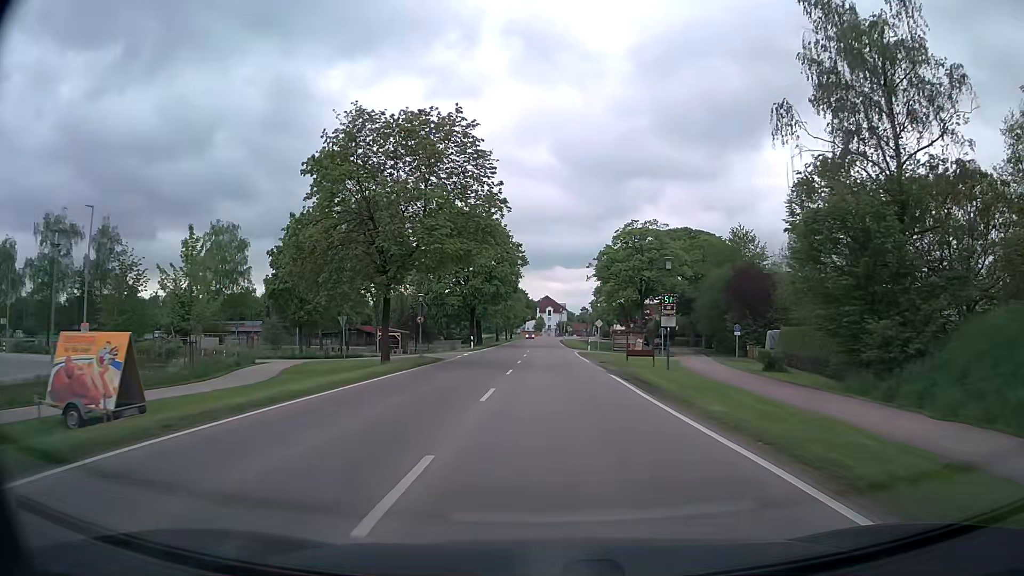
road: tertiary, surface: asphalt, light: Day
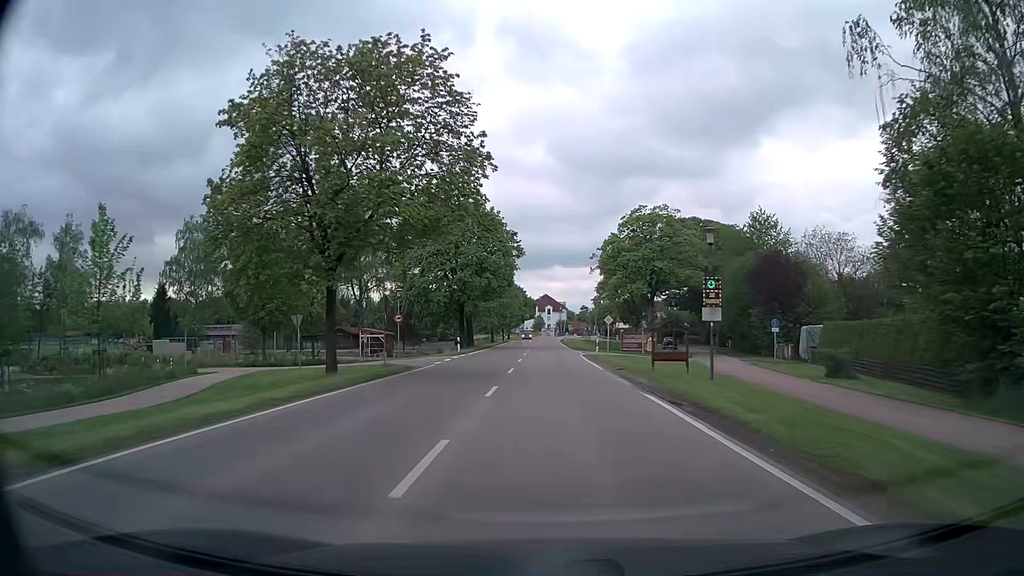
(+0.1, +8.0) m; +1°
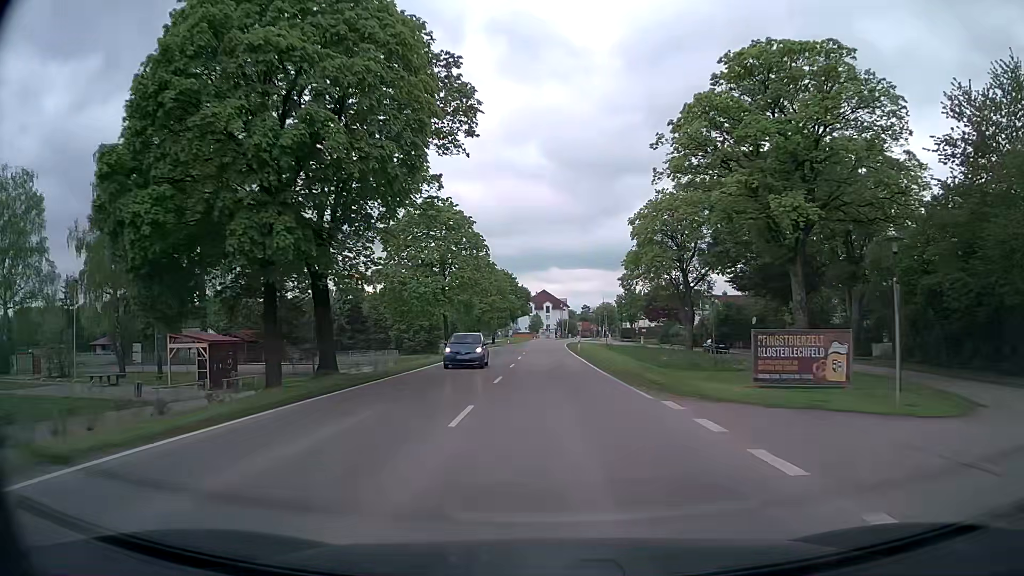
(+0.1, +40.8) m; 0°
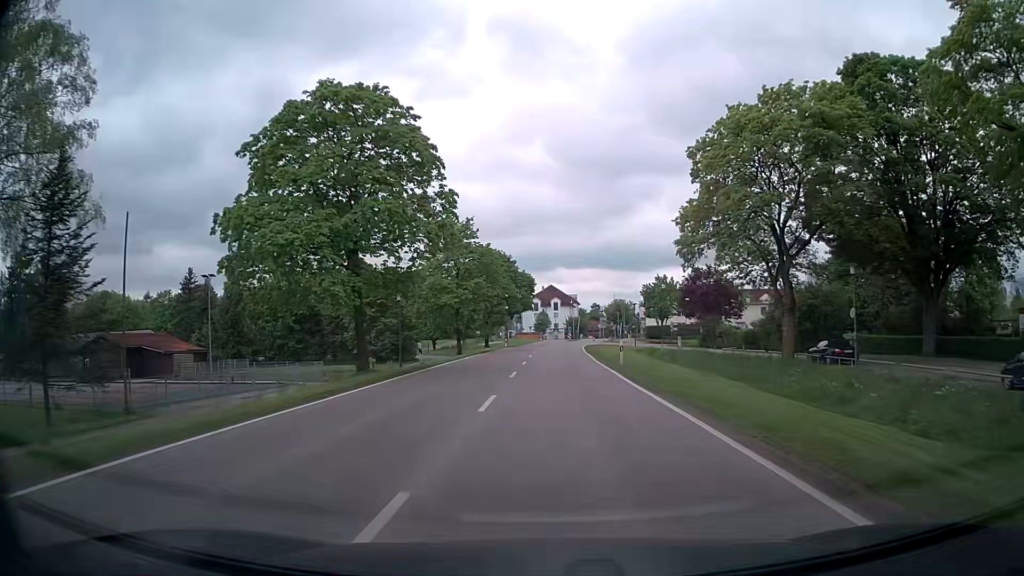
(0.0, +25.1) m; 0°
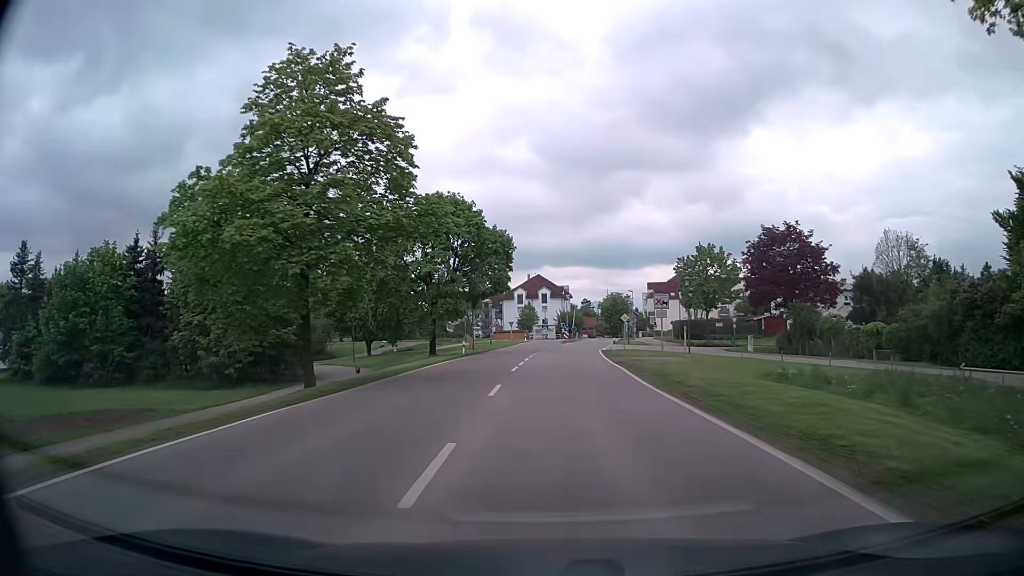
(-0.1, +33.6) m; +1°
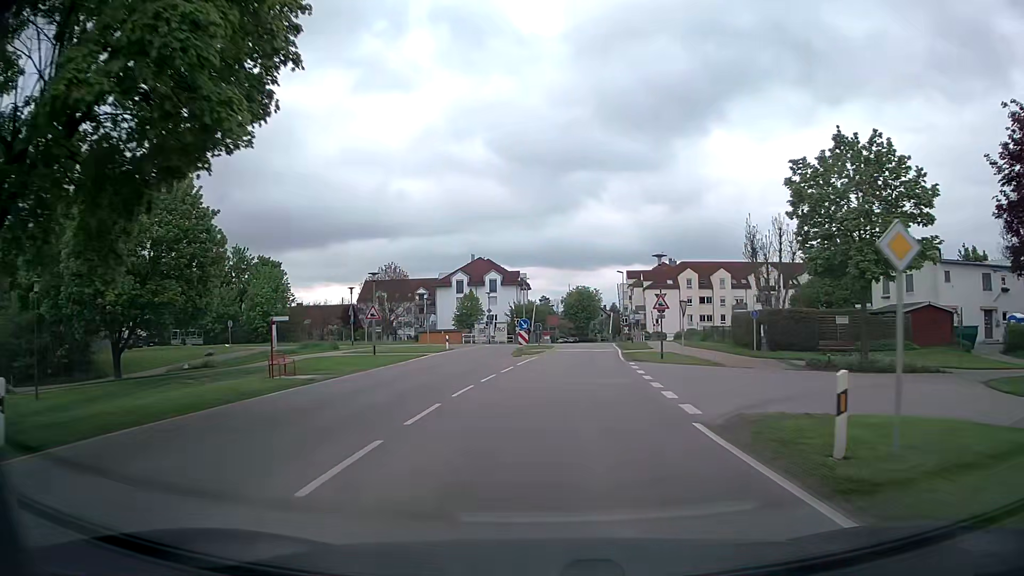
(+1.3, +40.1) m; +4°
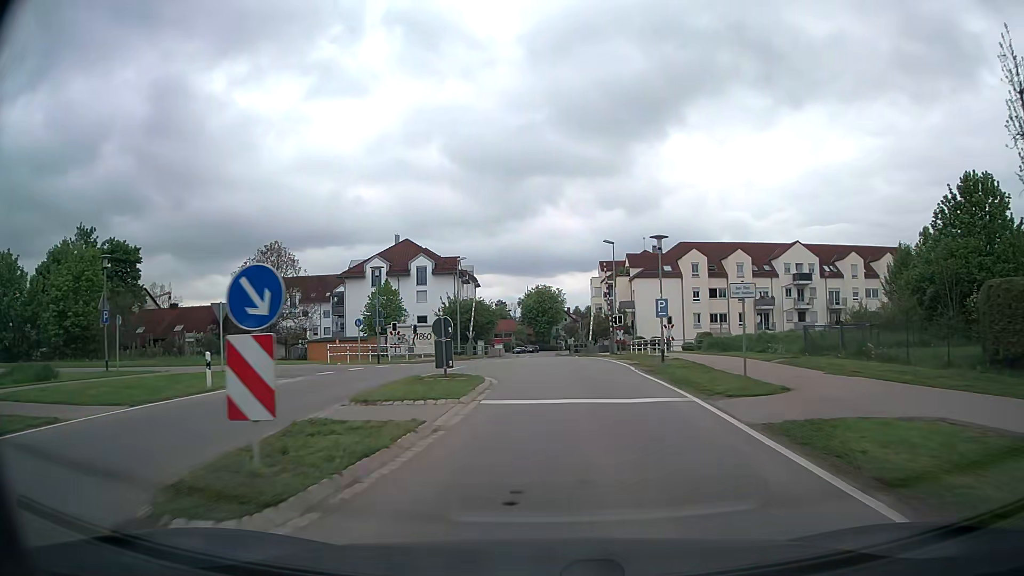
(+1.1, +30.1) m; +4°
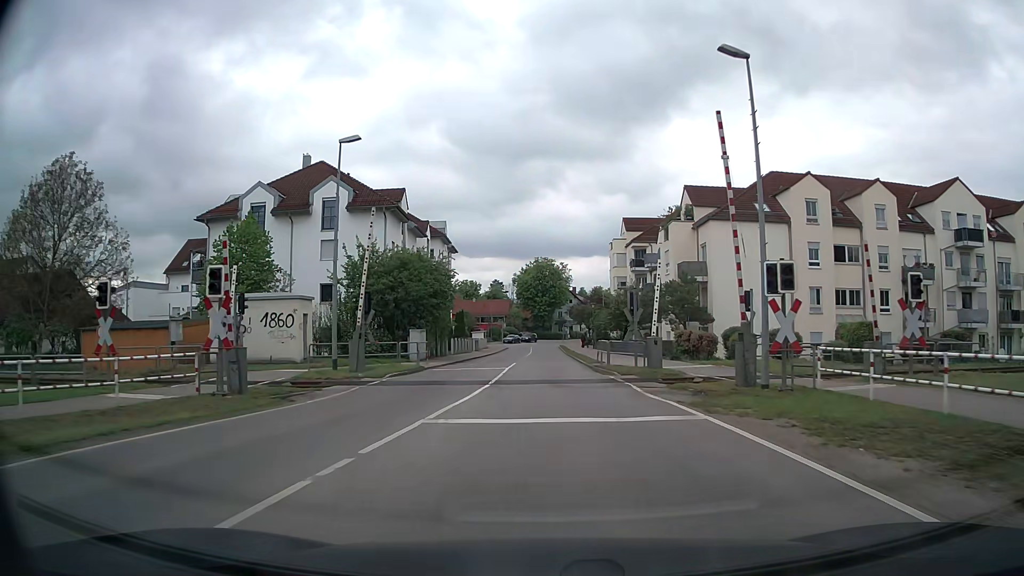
(-0.1, +34.0) m; 0°
(0, +10) (0, +20) (0, +30) (0, +40) (0, +50) (0, +60) (0, +70) (0, +80) (0, +90) (0, +100) m
